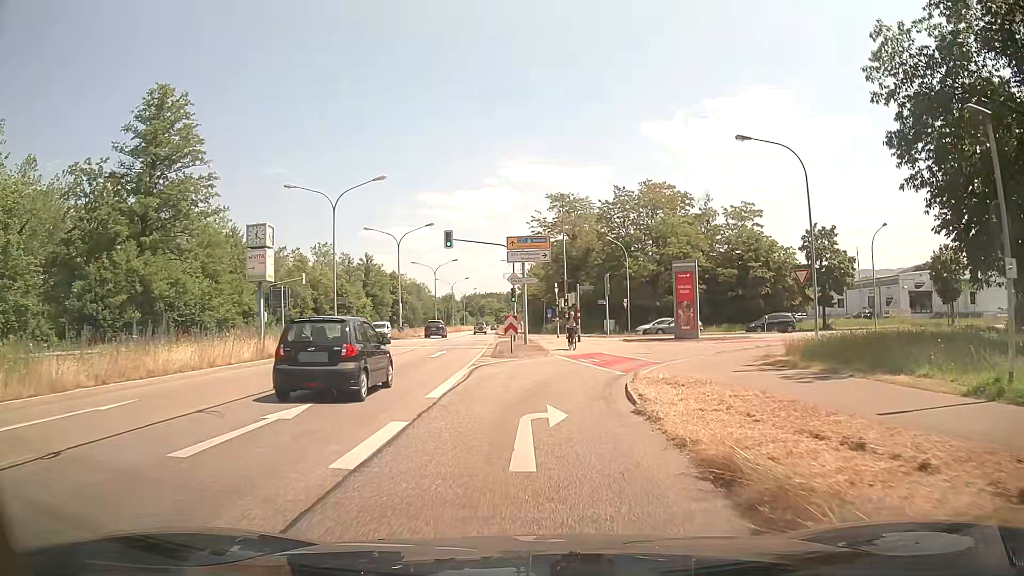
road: primary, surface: asphalt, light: Day
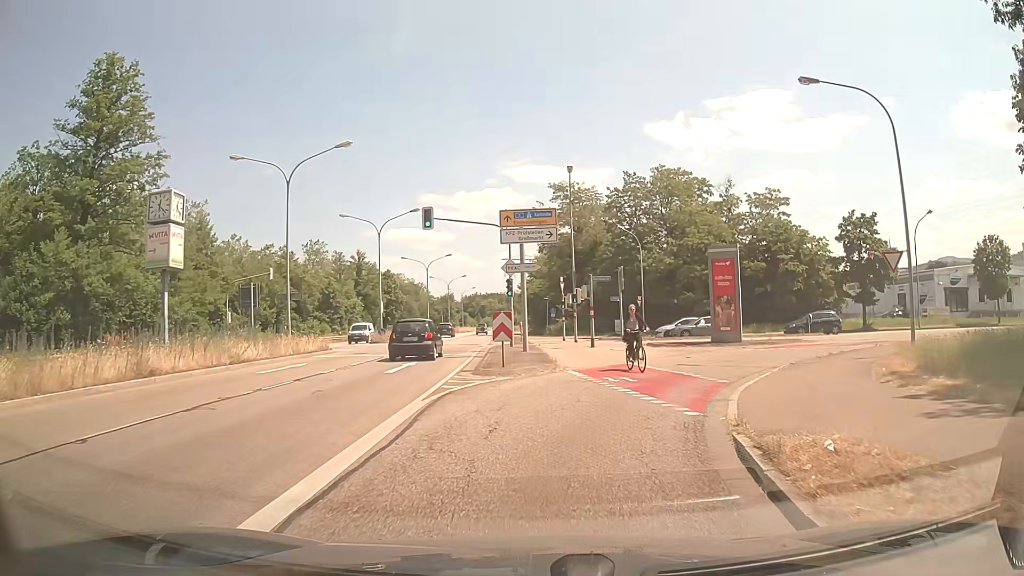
(+0.1, +8.0) m; +1°
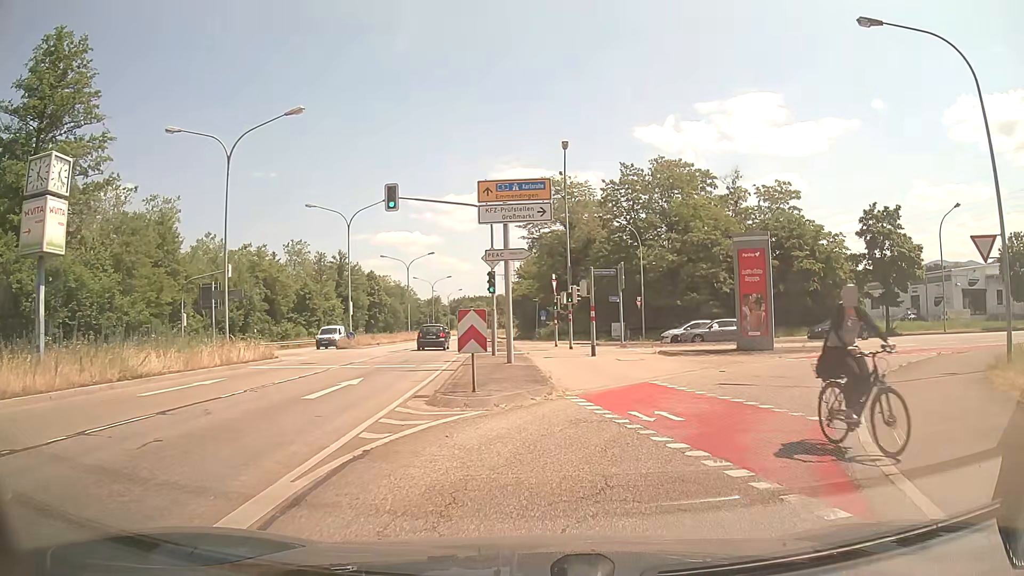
(-0.1, +5.7) m; 0°
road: unclassified
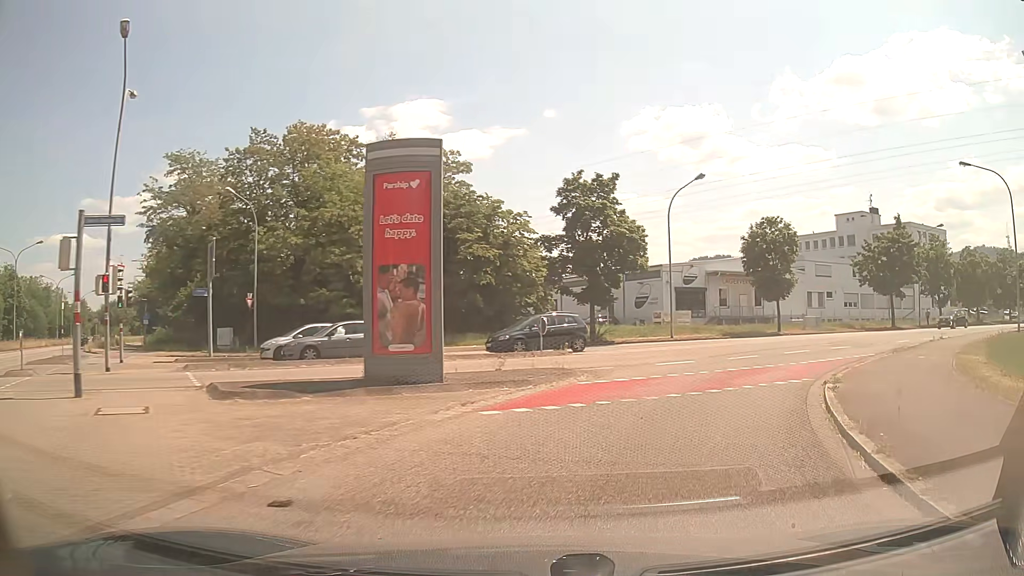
(+3.8, +14.0) m; +30°
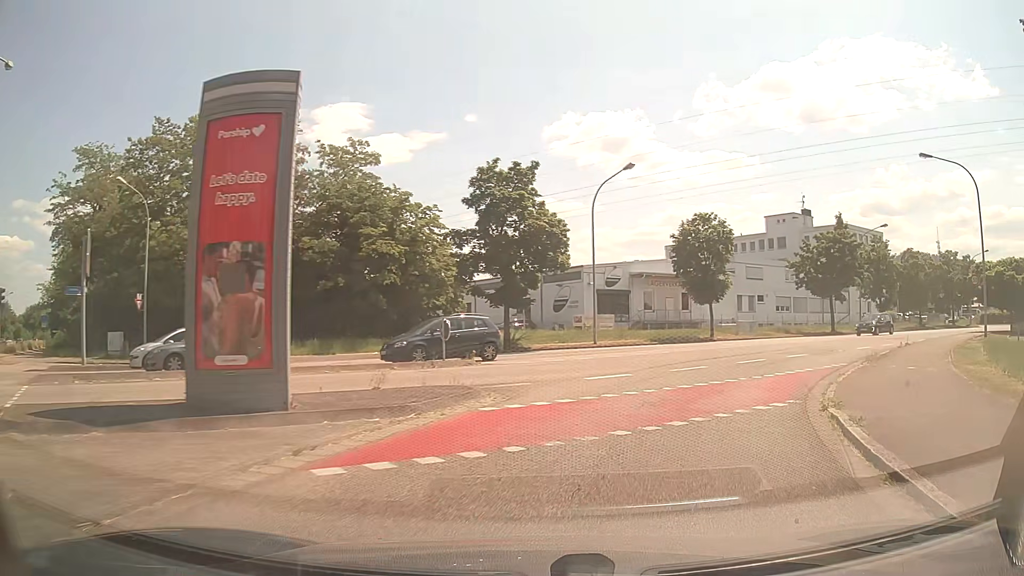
(+0.2, +4.0) m; +7°
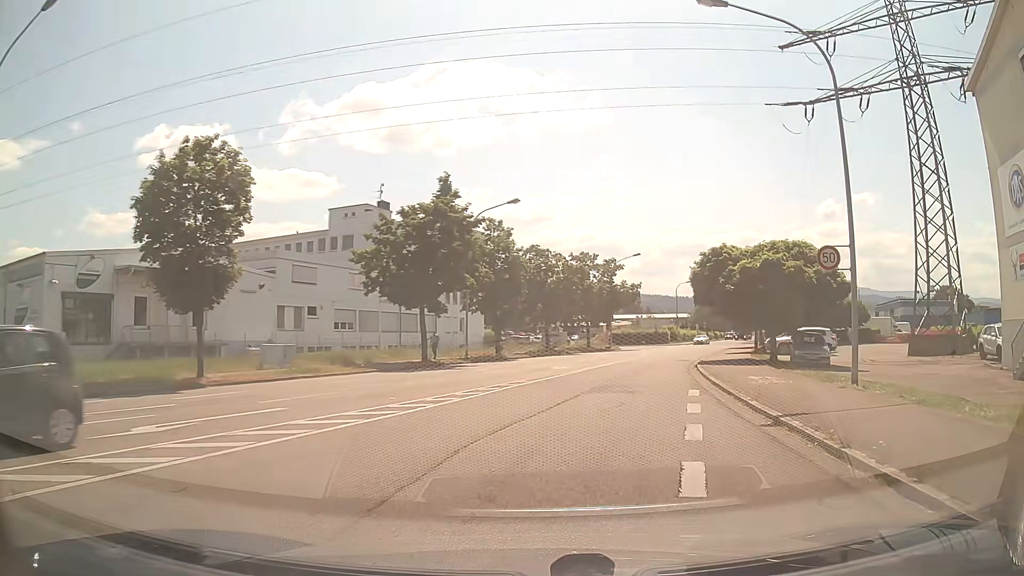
(+7.6, +21.3) m; +37°
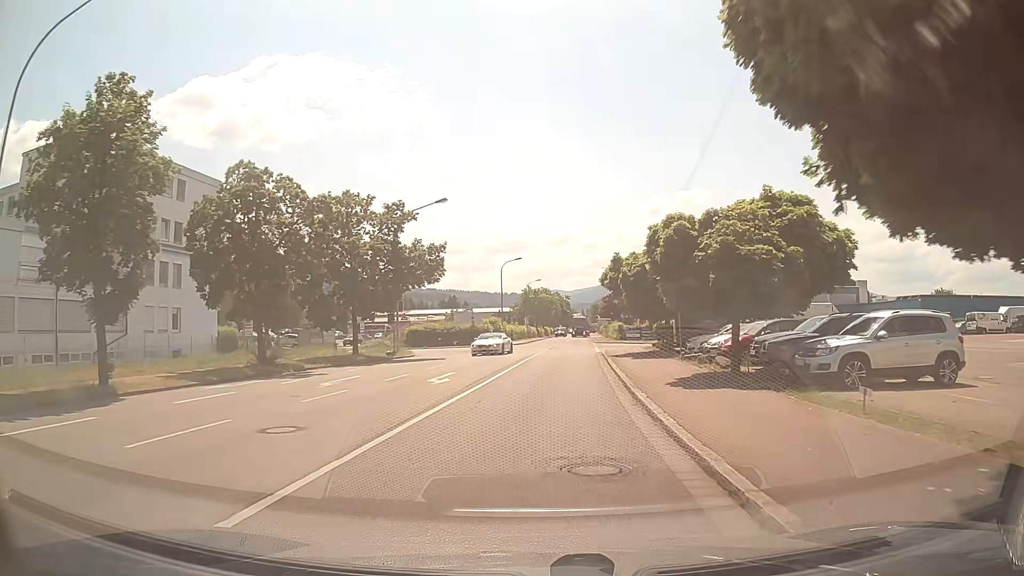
(+4.7, +27.9) m; +15°
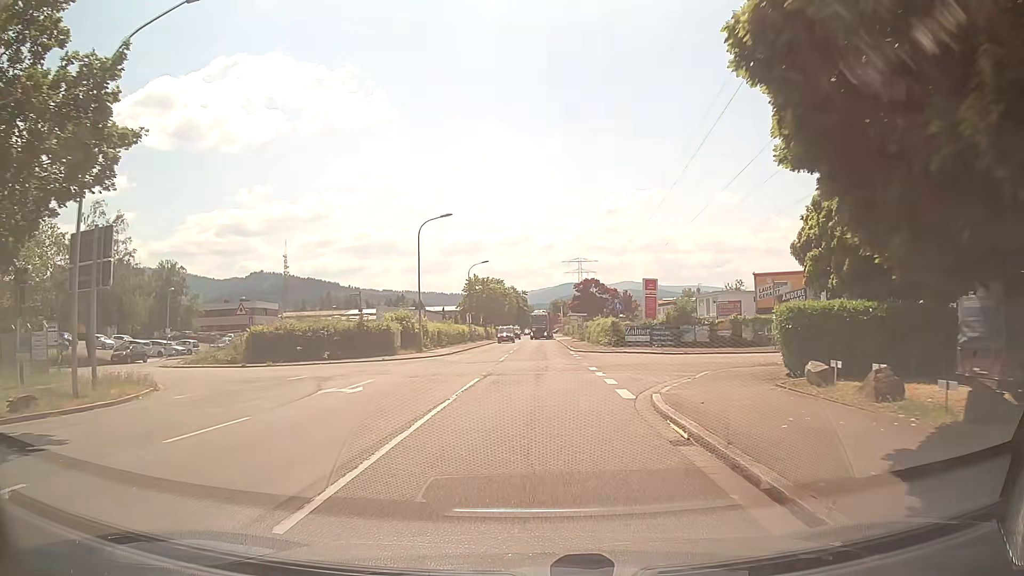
(+1.3, +28.9) m; +4°
